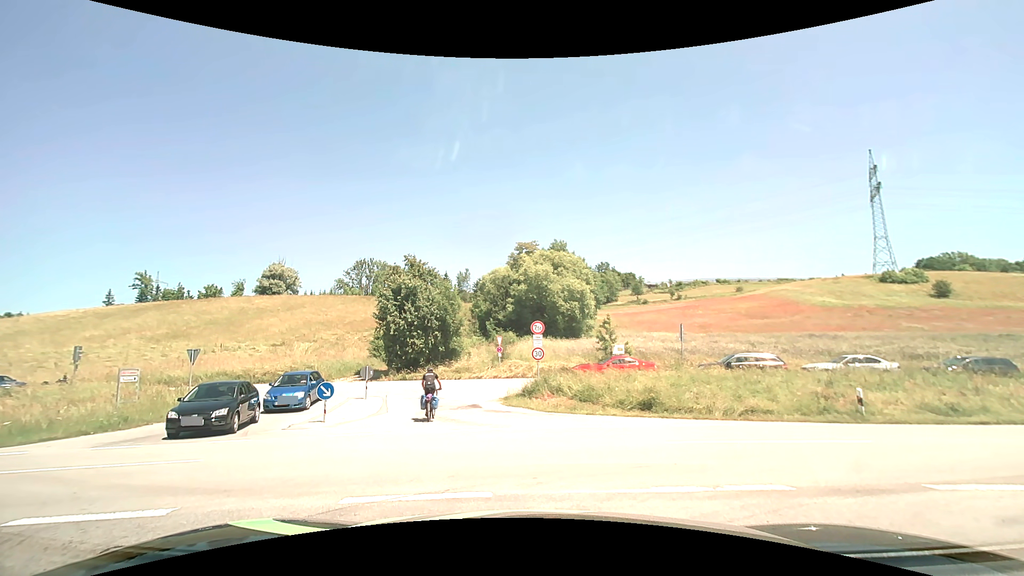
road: residential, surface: asphalt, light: Day
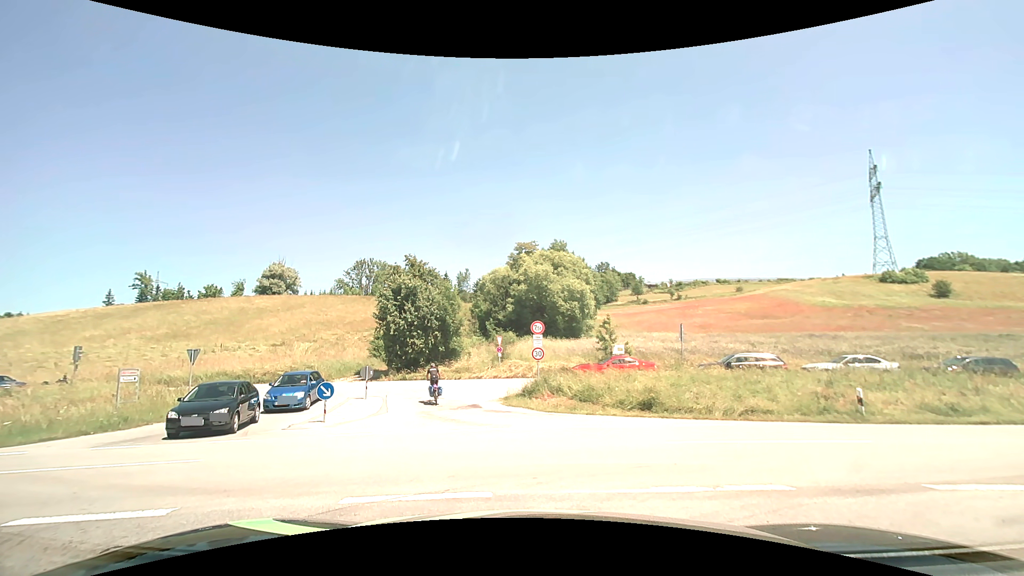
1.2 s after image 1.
(0.0, 0.0) m; 0°
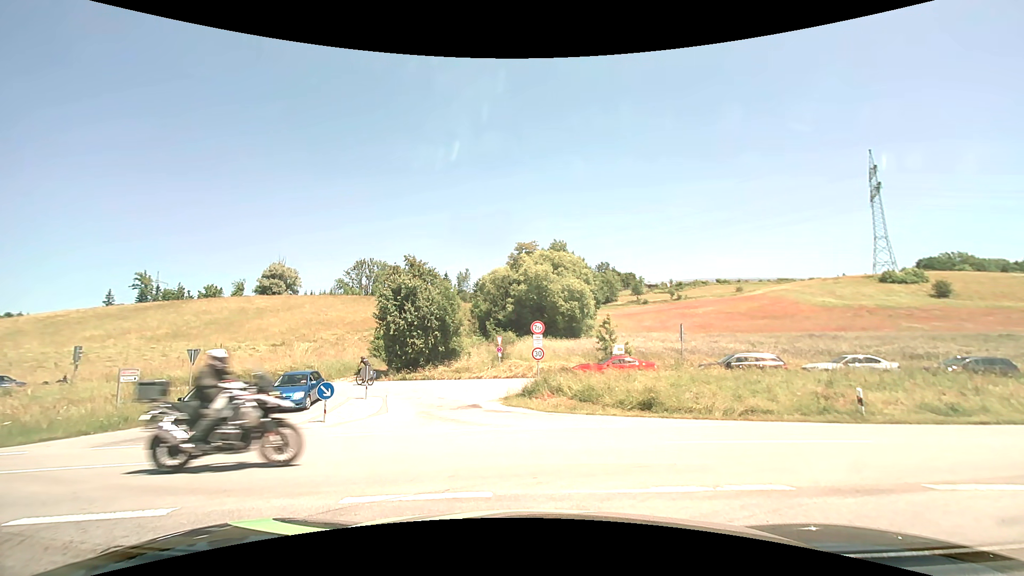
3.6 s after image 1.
(0.0, 0.0) m; 0°
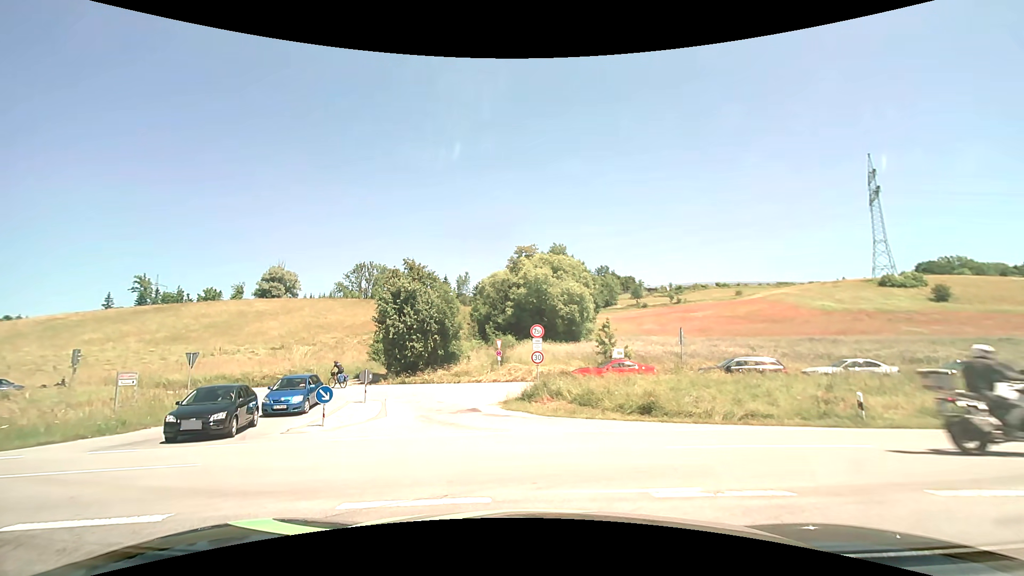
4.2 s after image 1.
(0.0, 0.0) m; 0°
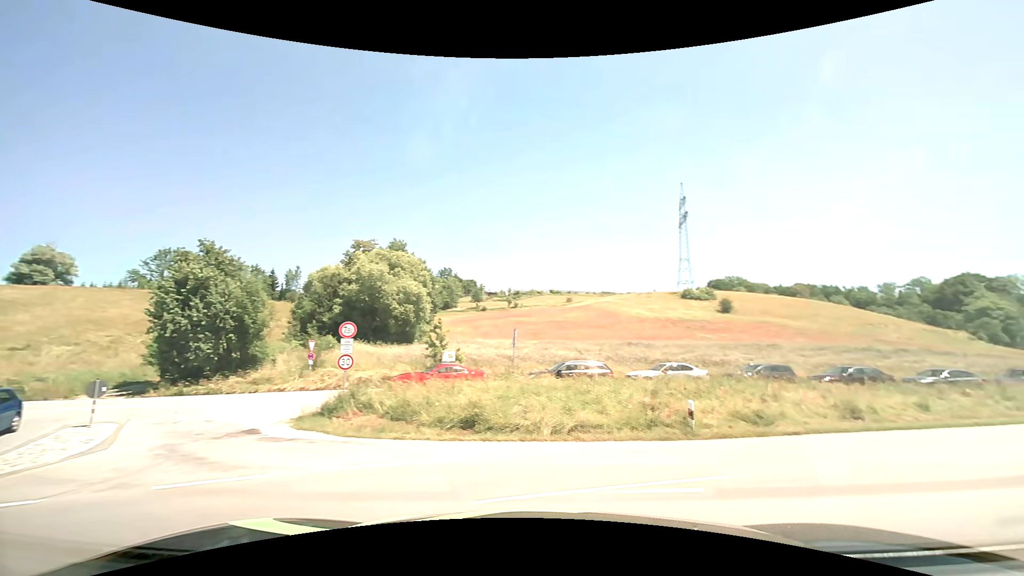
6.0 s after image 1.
(+0.3, +3.6) m; +16°
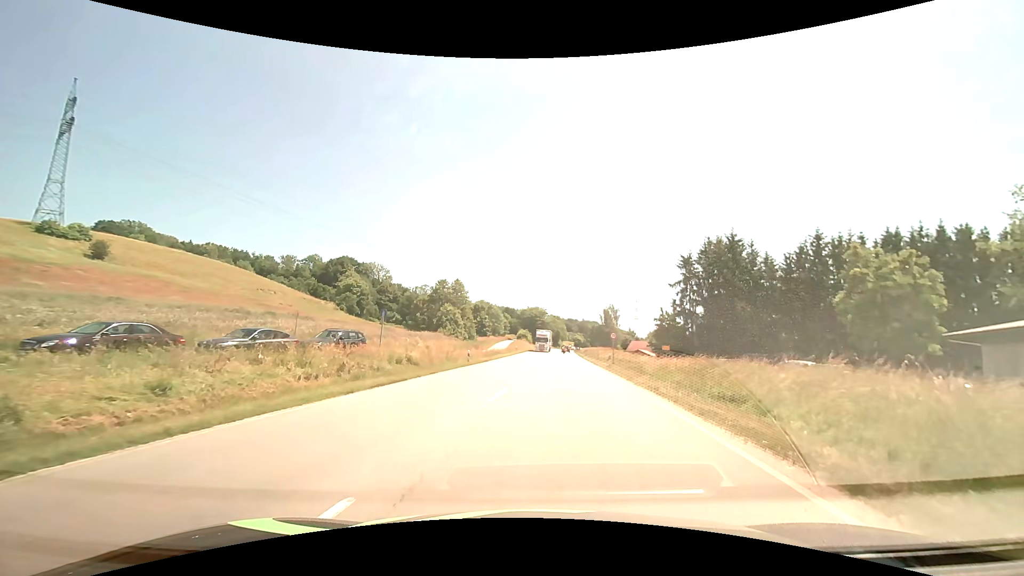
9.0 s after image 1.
(+8.8, +10.5) m; +61°
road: primary
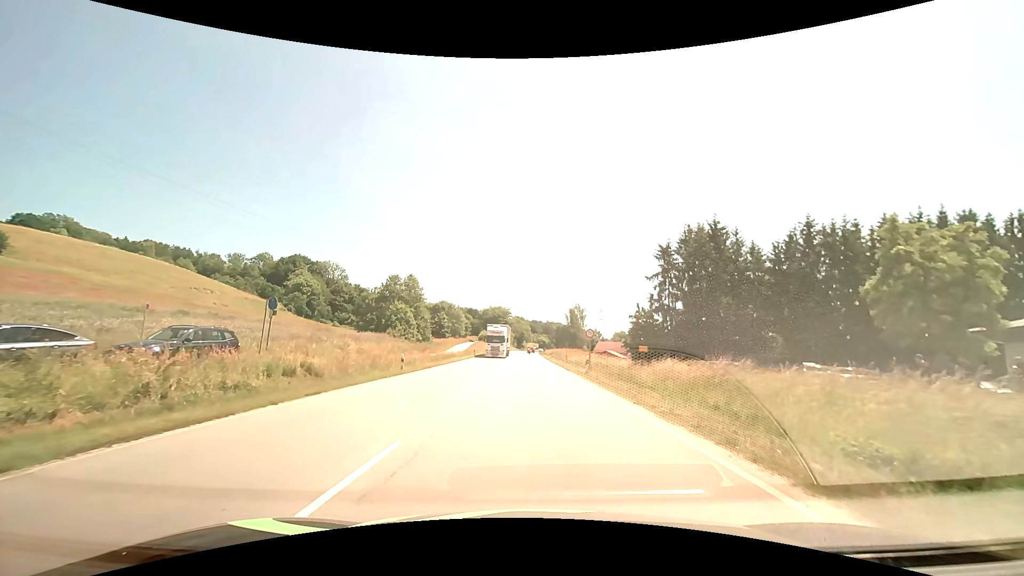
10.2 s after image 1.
(+0.5, +9.1) m; +4°
(0, +10) (0, +20) (0, +30) (0, +40) (0, +50) (0, +60) (0, +70) (-1, +80) (-1, +90) (-1, +100) m
